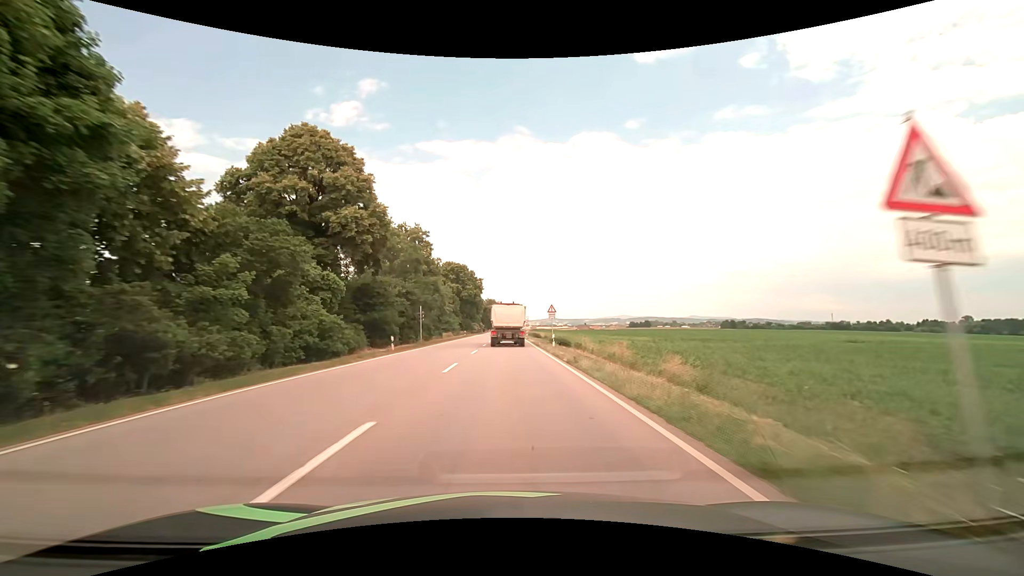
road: primary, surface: asphalt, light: Day
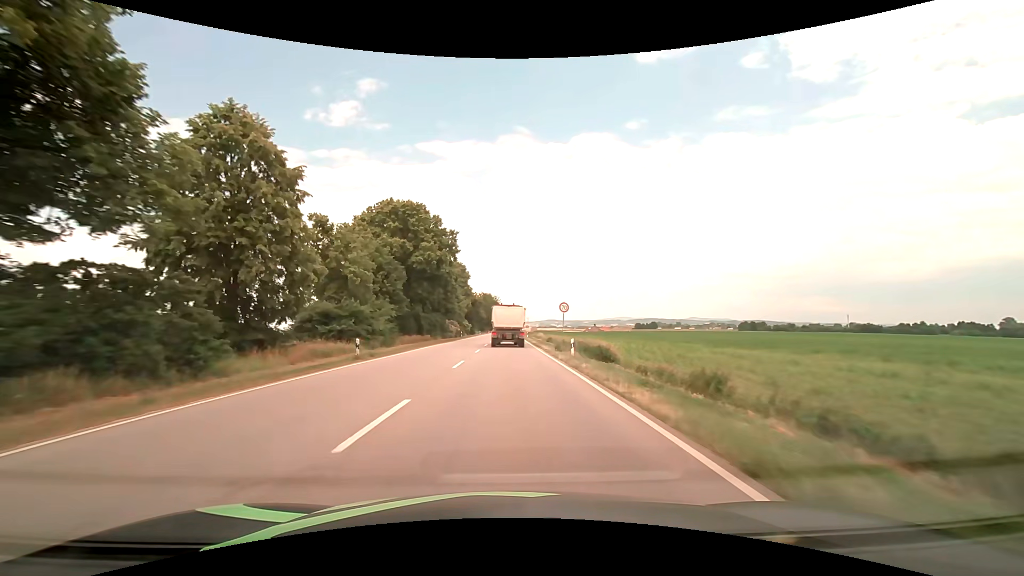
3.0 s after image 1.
(+0.1, +57.5) m; 0°
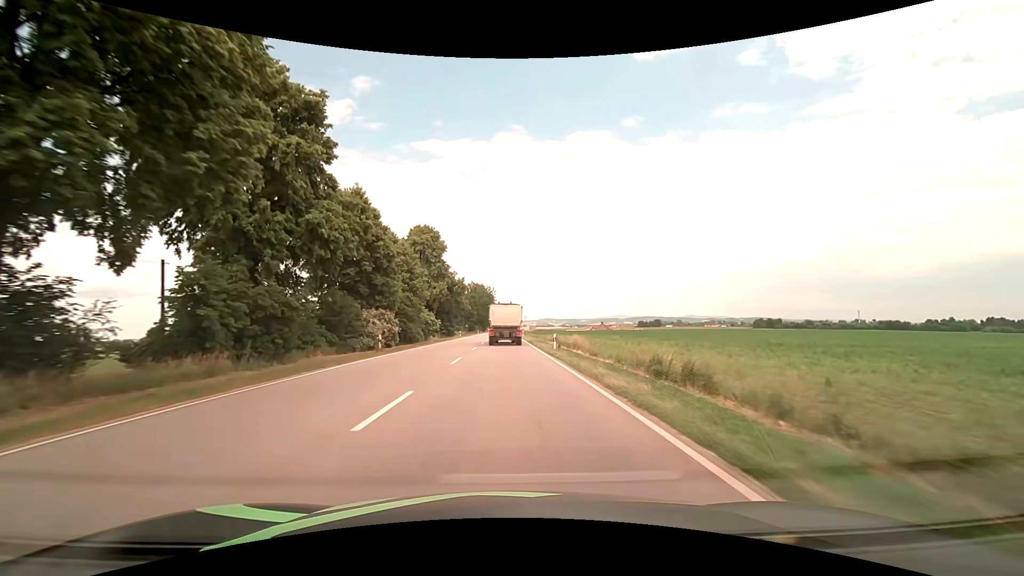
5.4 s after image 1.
(+0.2, +46.8) m; 0°
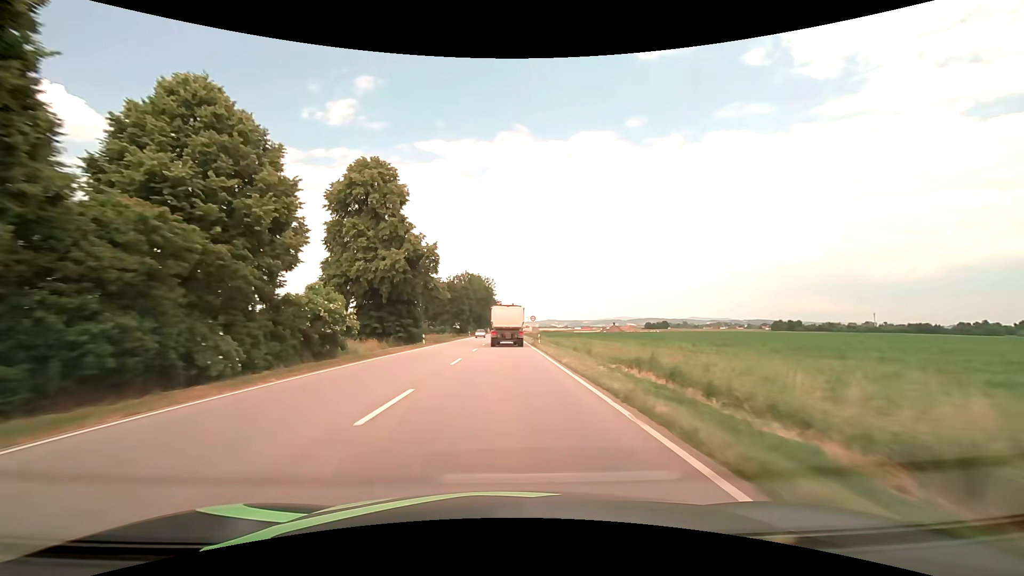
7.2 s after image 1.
(0.0, +35.6) m; 0°
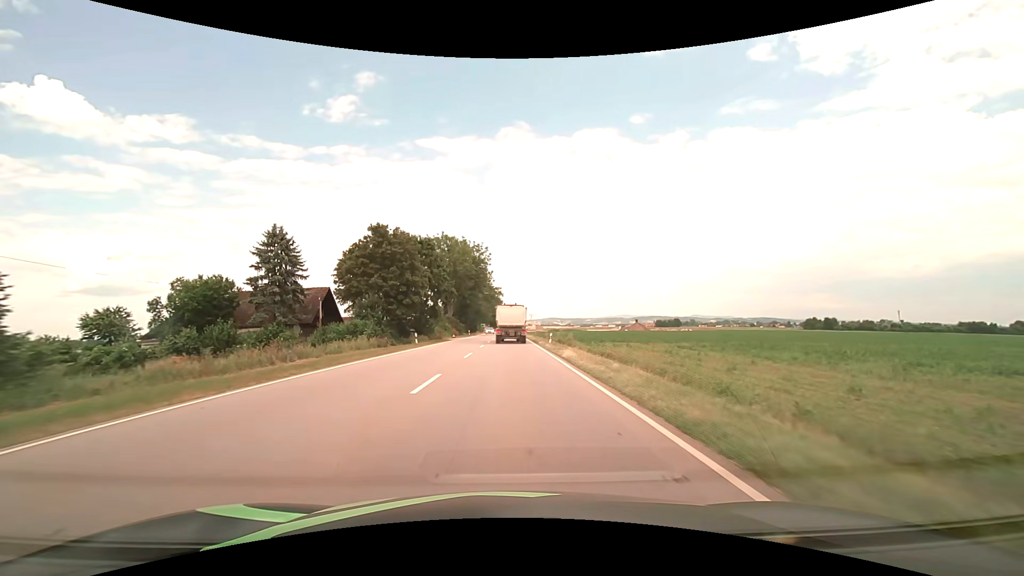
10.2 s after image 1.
(-0.2, +56.4) m; 0°
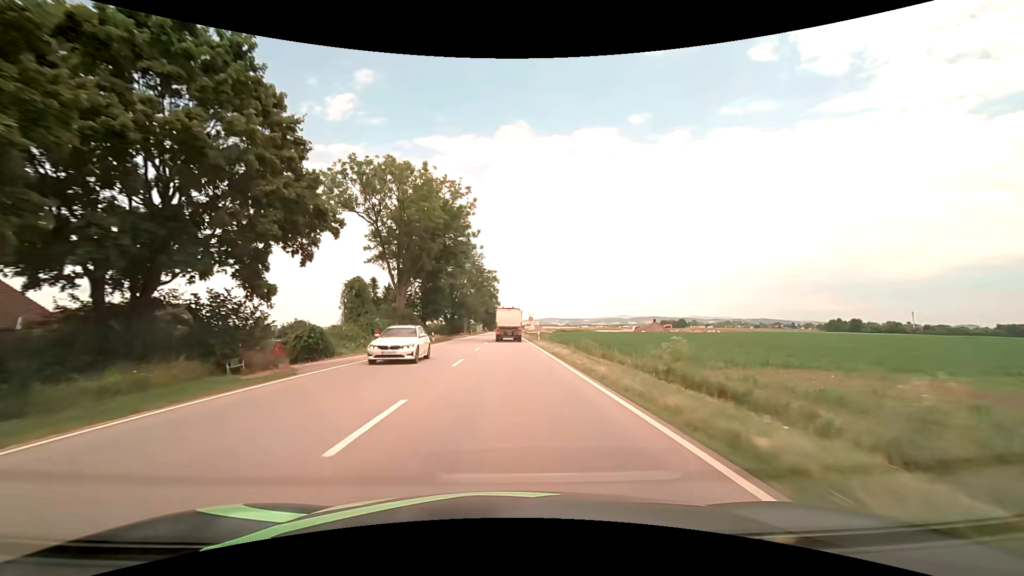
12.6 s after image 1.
(+0.1, +40.4) m; 0°
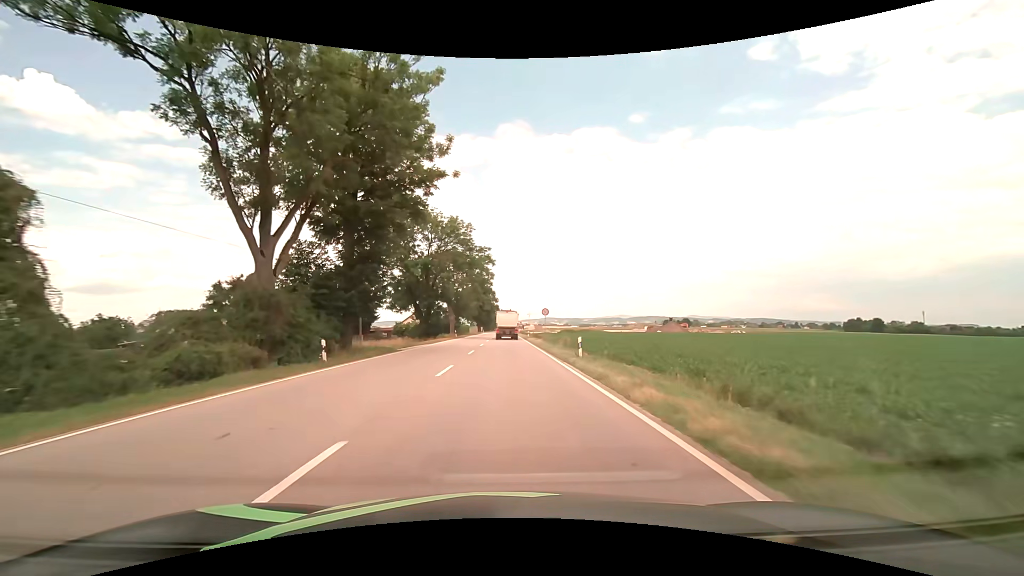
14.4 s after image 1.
(+0.1, +27.5) m; 0°
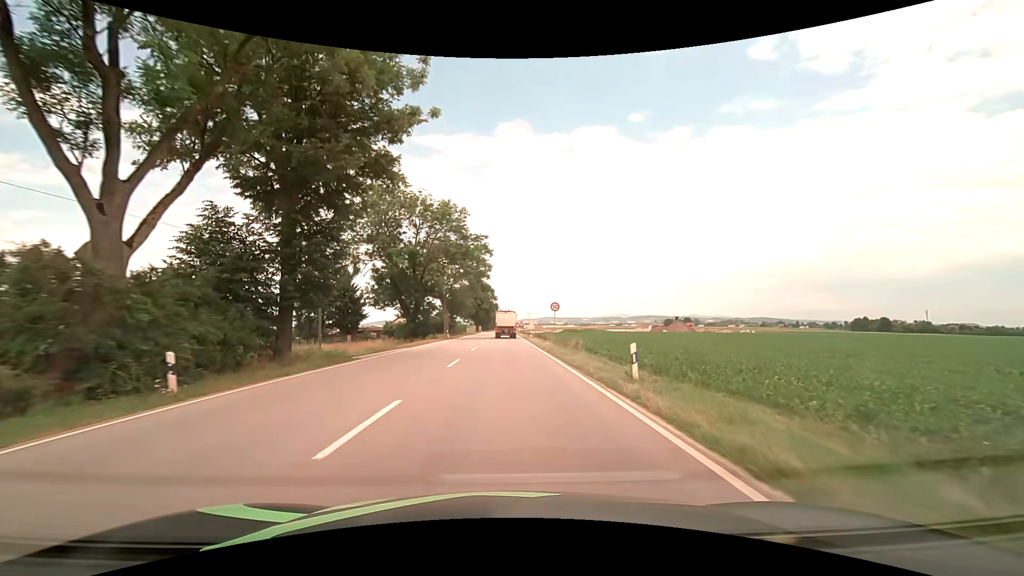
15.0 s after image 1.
(0.0, +8.6) m; 0°
(0, +10) (0, +20) (0, +30) (0, +40) (0, +50) (0, +60) (0, +70) (0, +80) (0, +90) (0, +100) m
